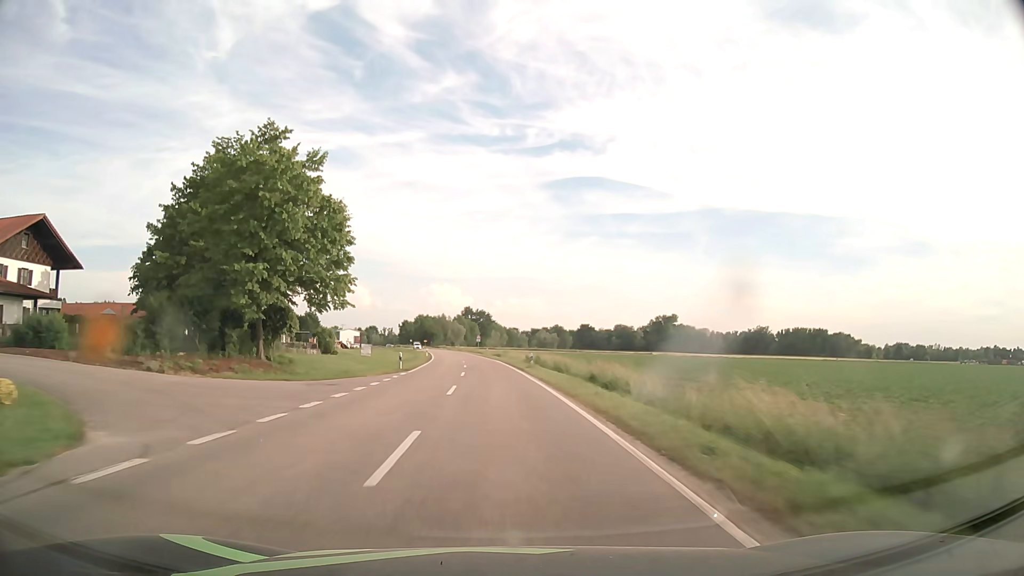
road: tertiary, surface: asphalt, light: Day
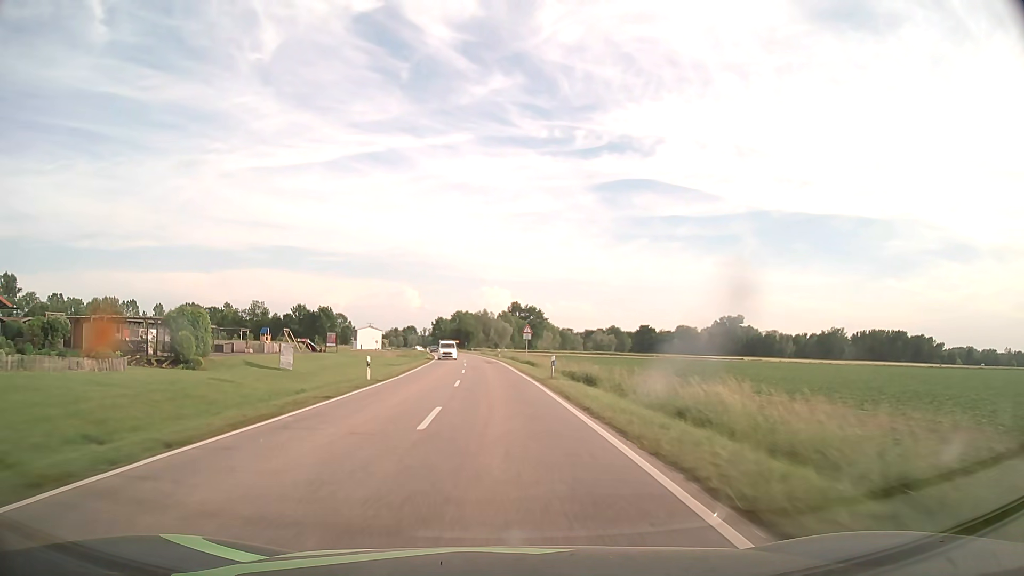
(-2.1, +55.8) m; -4°
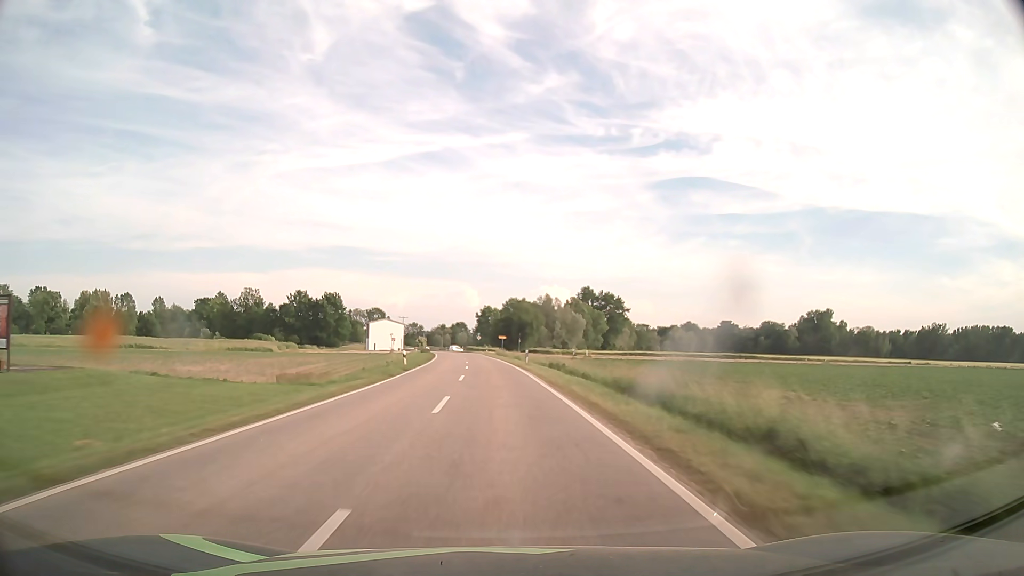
(-3.1, +70.3) m; -5°
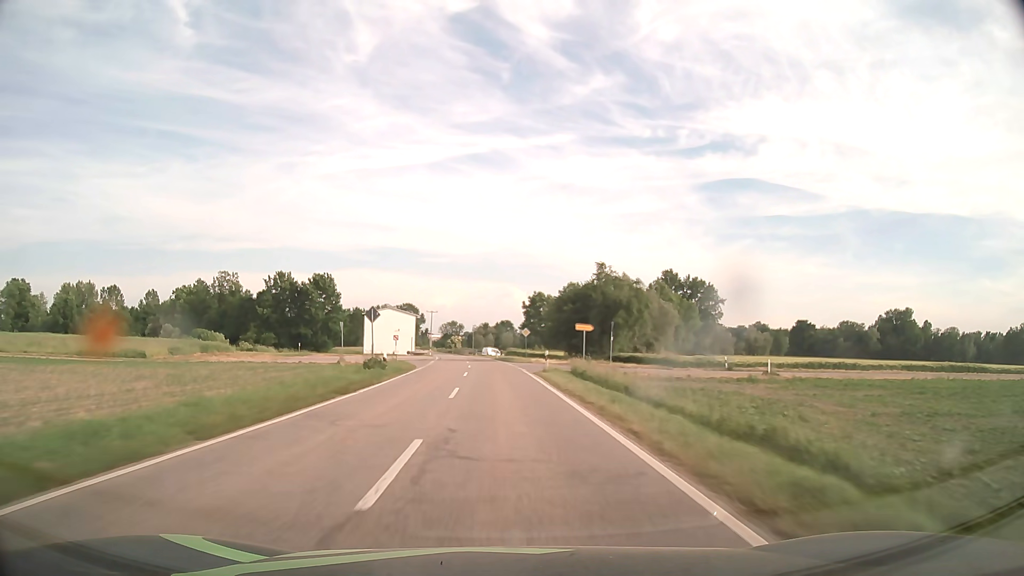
(-2.1, +56.6) m; -4°
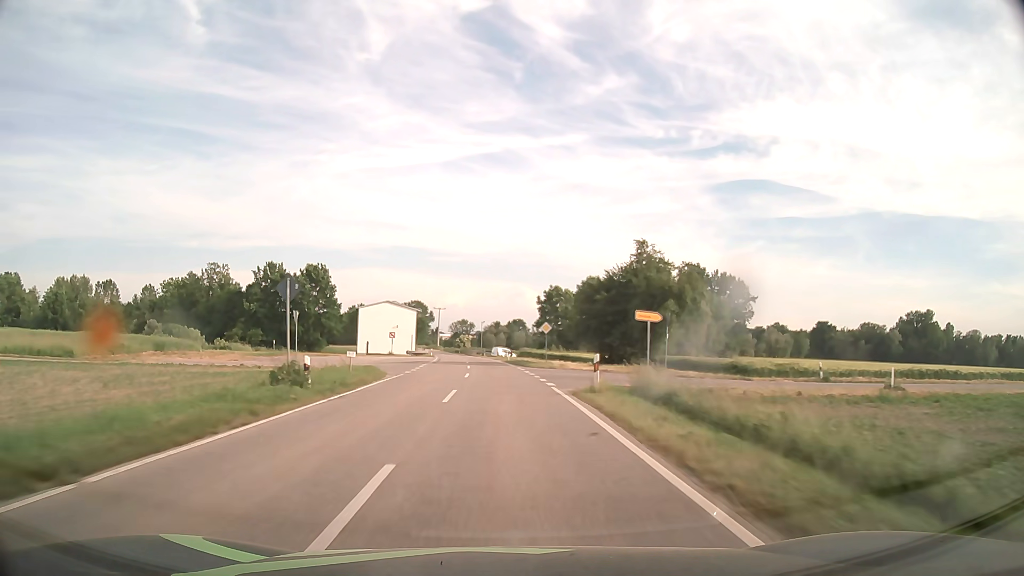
(-0.2, +14.2) m; -1°
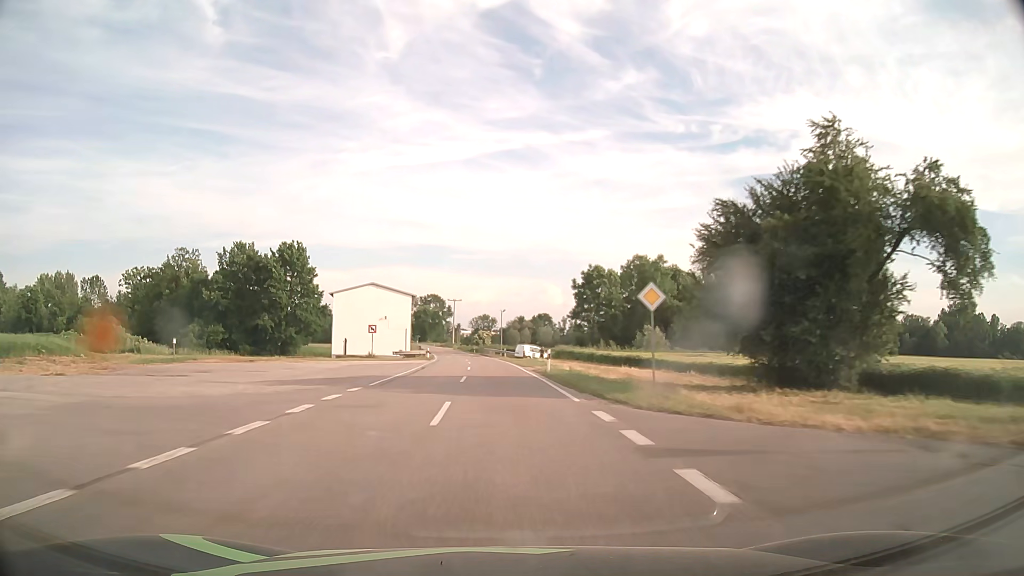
(-0.5, +28.4) m; -2°
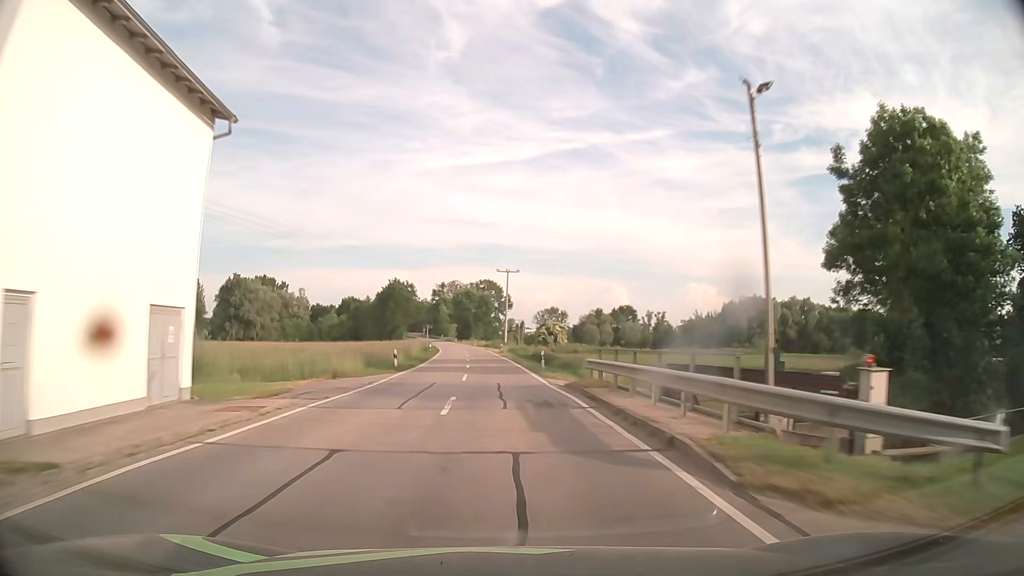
(-3.3, +71.1) m; -5°
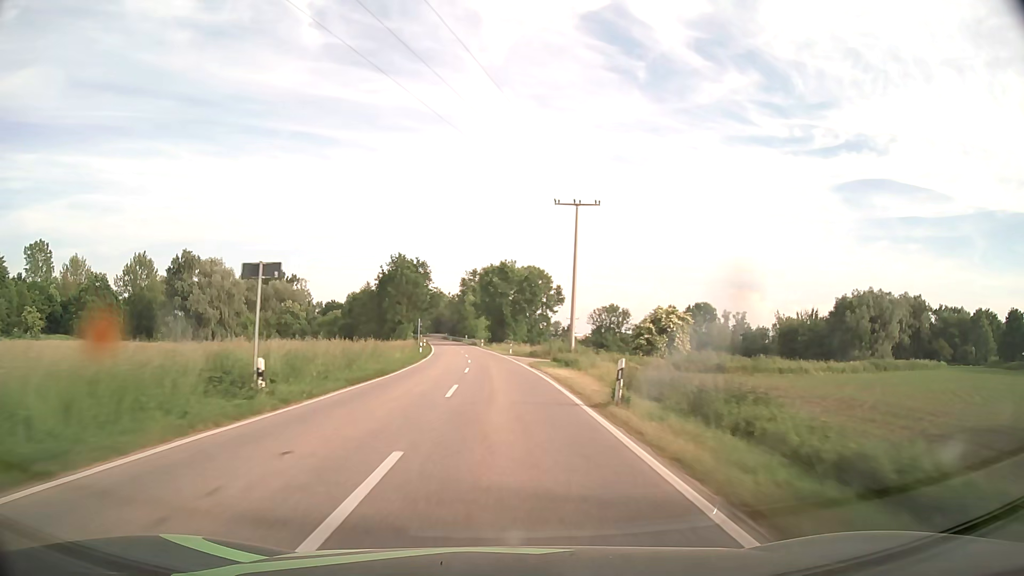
(-1.8, +56.9) m; -4°
(0, +10) (0, +20) (-1, +30) (-1, +40) (-2, +50) (-2, +60) (-3, +70) (-4, +80) (-6, +90) (-7, +100) m
